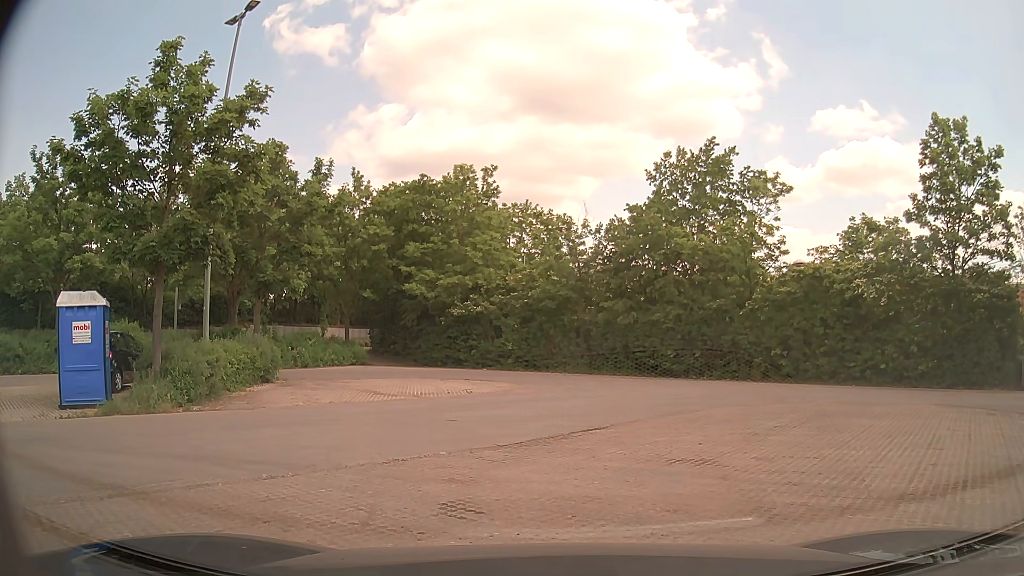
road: tertiary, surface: asphalt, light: Day
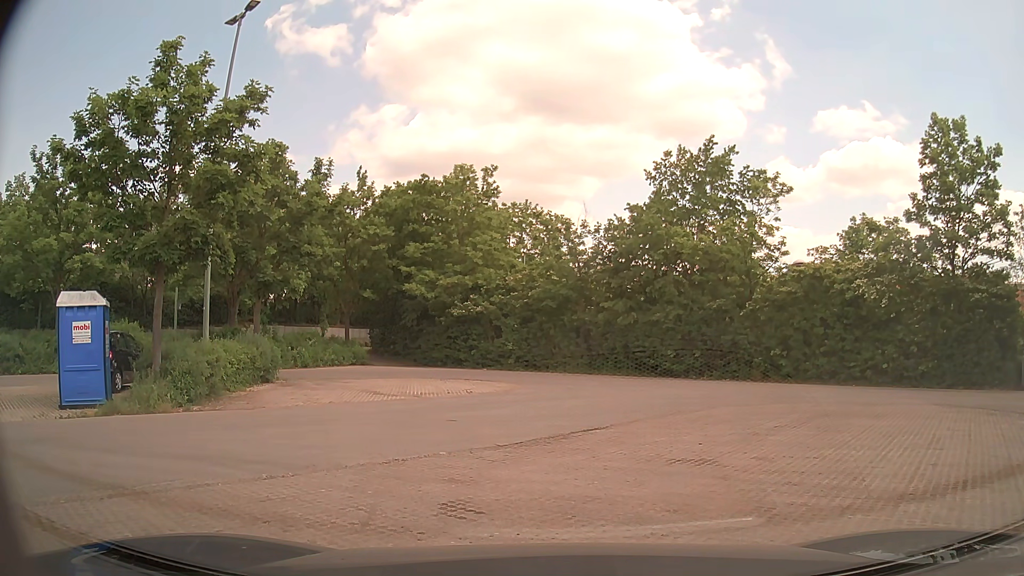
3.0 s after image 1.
(0.0, 0.0) m; 0°
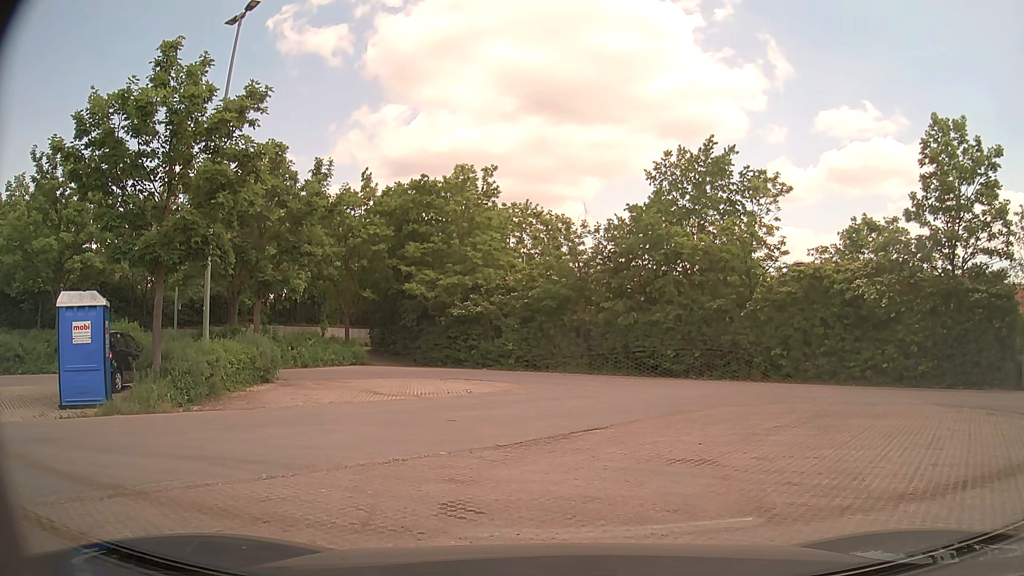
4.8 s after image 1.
(0.0, 0.0) m; 0°
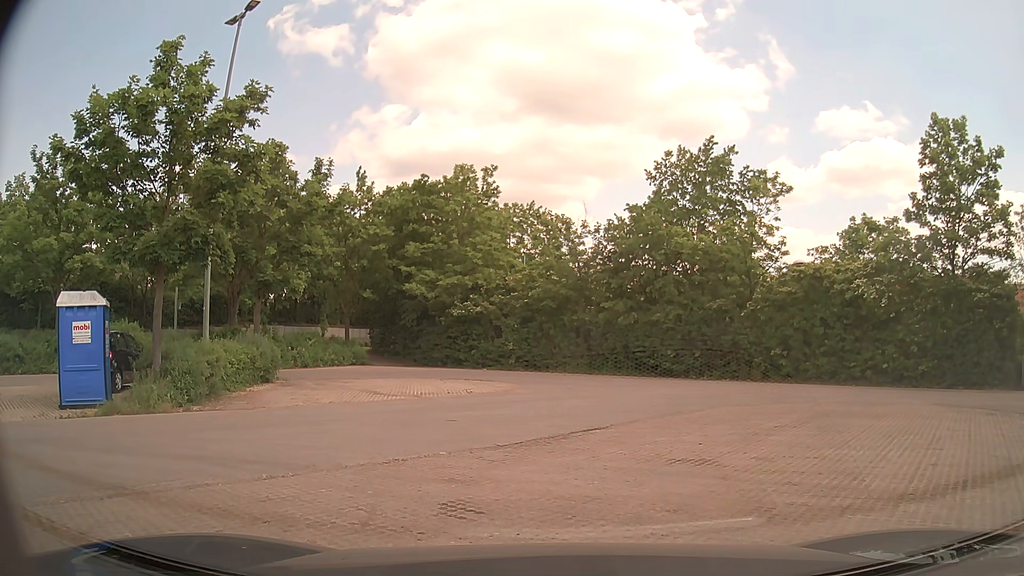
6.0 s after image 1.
(0.0, 0.0) m; 0°
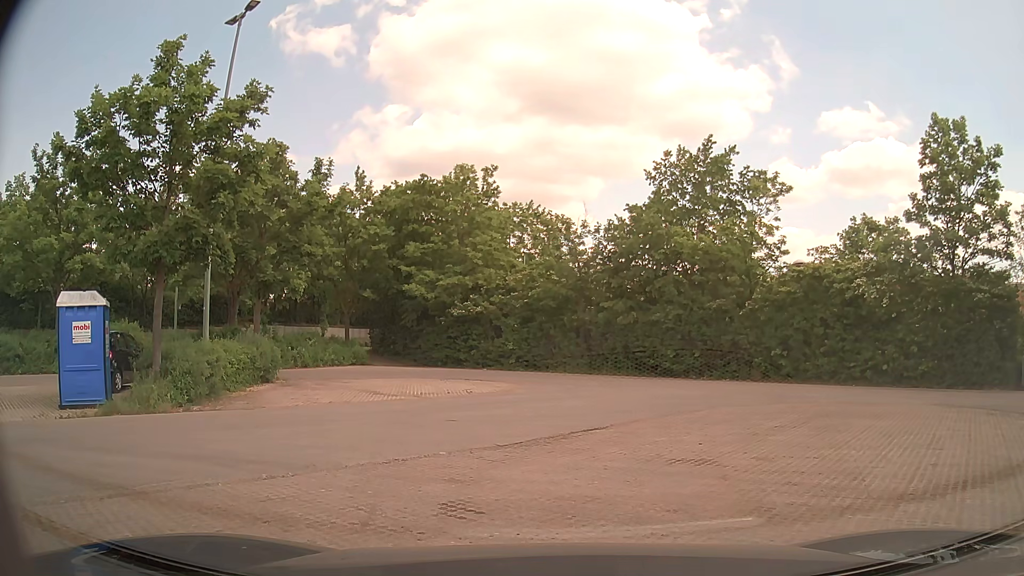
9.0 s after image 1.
(0.0, 0.0) m; 0°
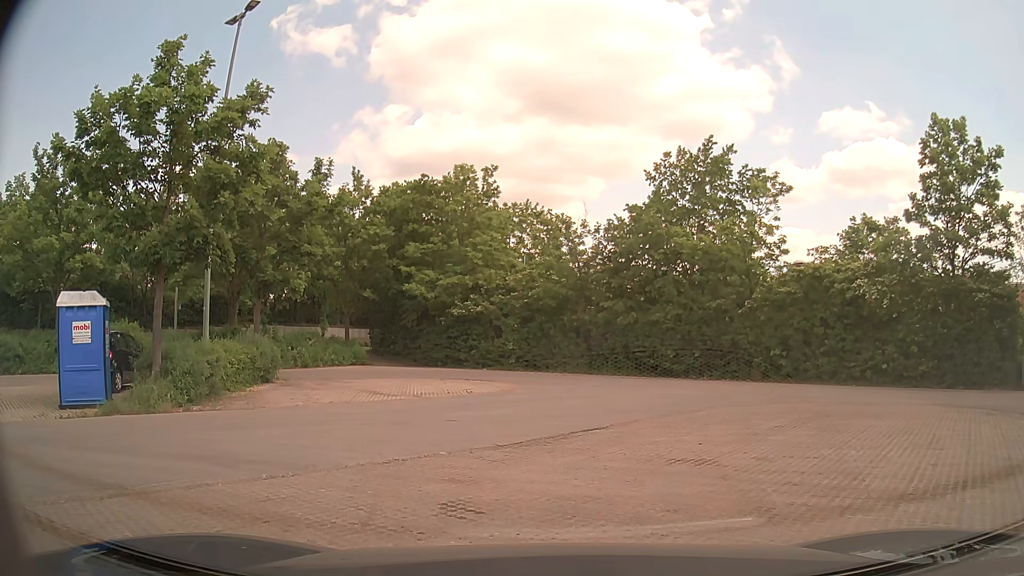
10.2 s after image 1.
(0.0, 0.0) m; 0°
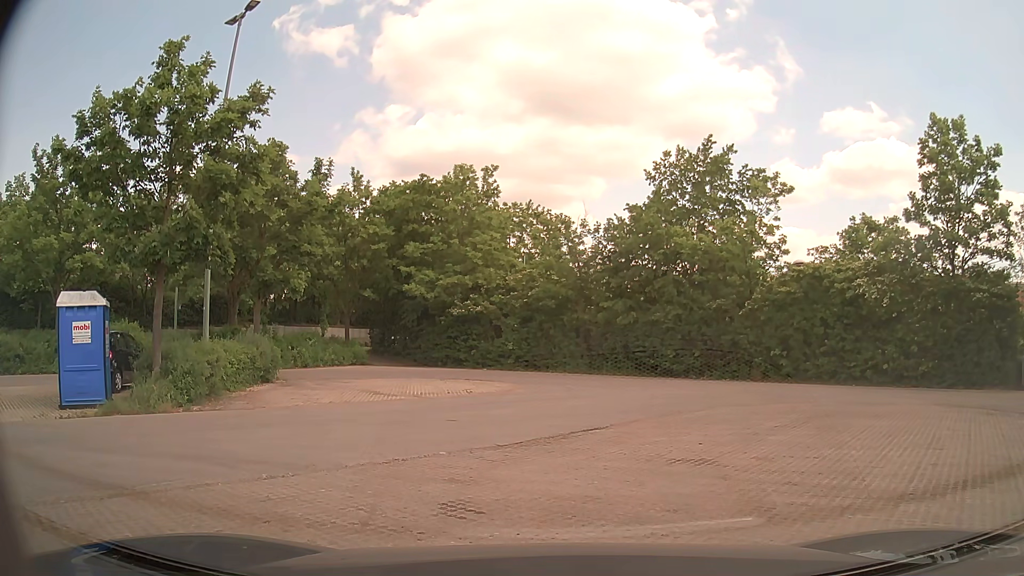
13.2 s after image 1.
(0.0, 0.0) m; 0°
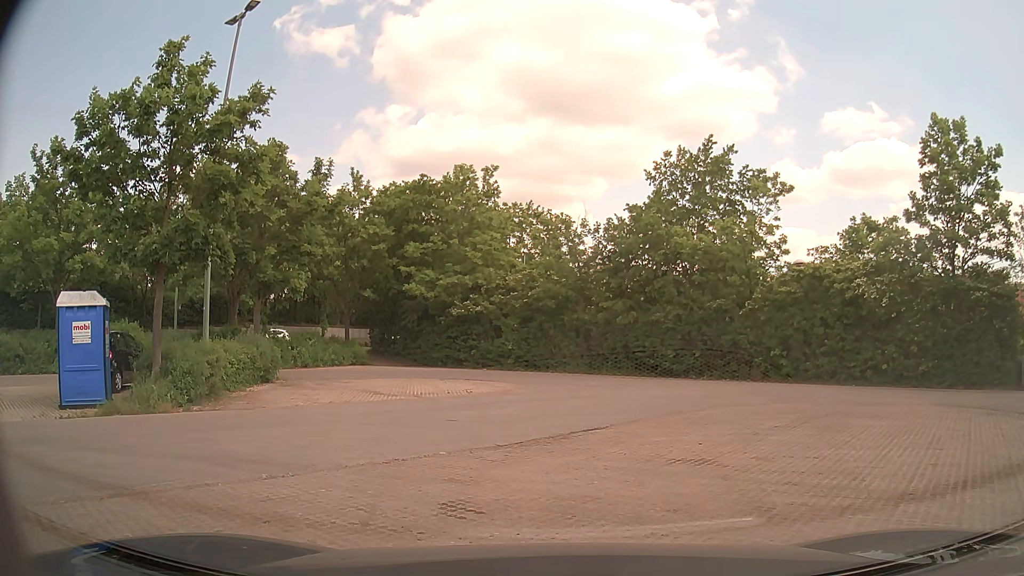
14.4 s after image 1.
(0.0, 0.0) m; 0°
